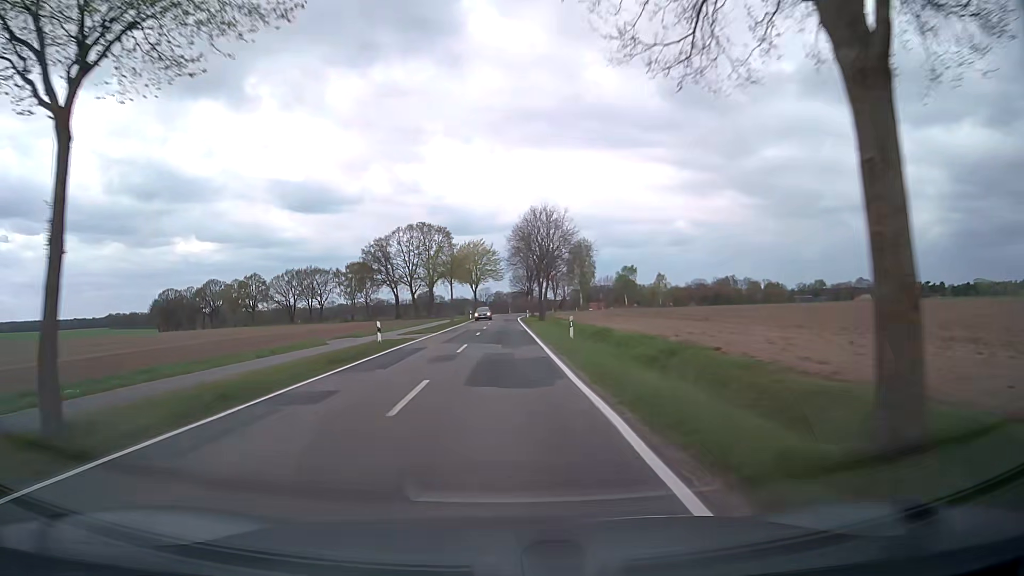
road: secondary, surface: asphalt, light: Day
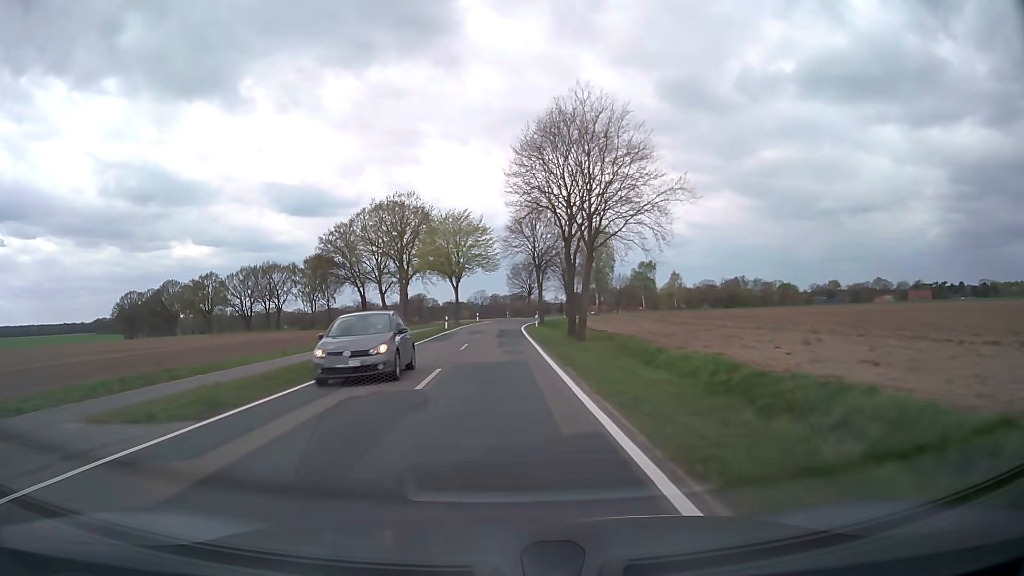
(0.0, +32.6) m; 0°
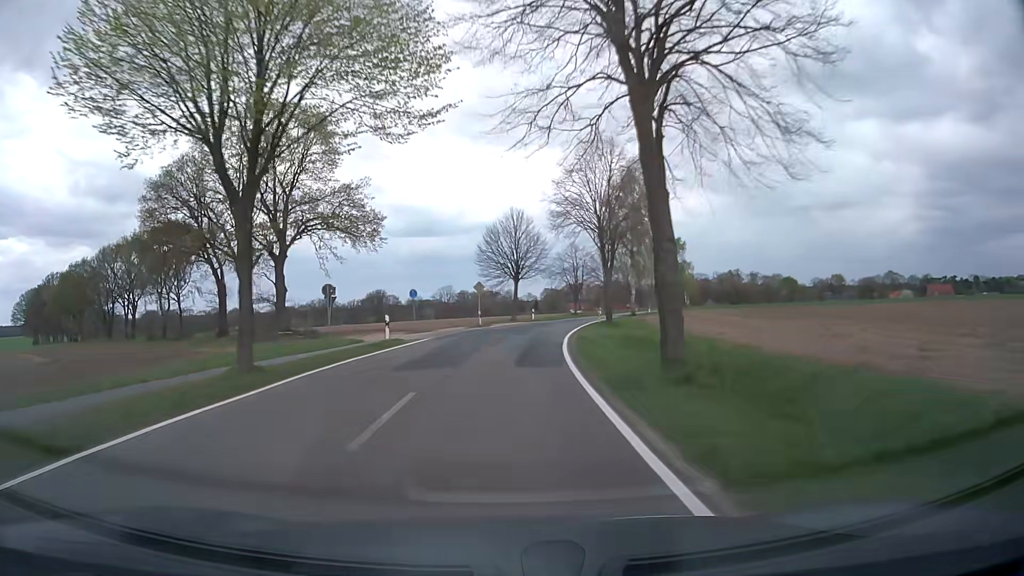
(-0.2, +54.1) m; +2°
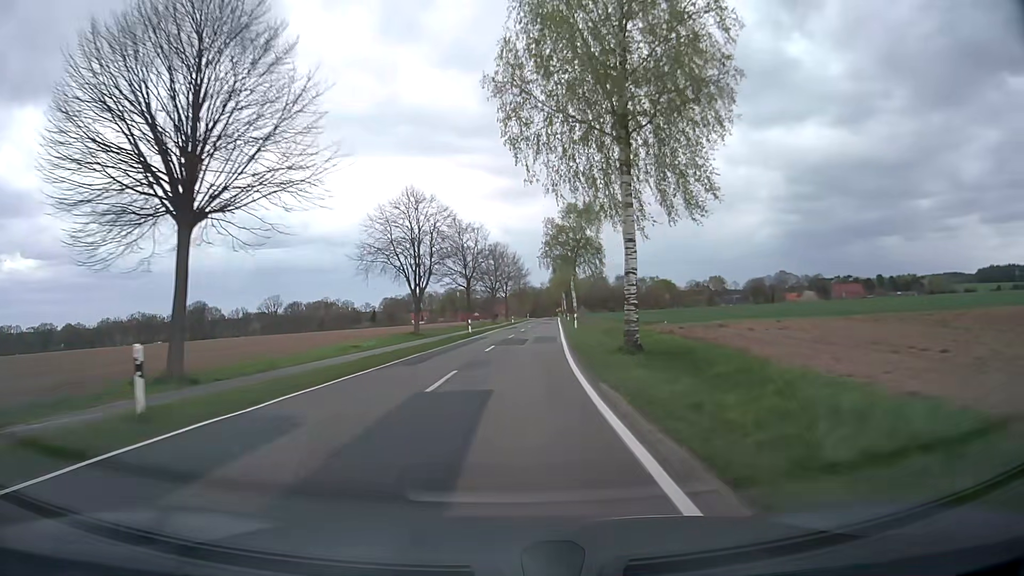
(+5.4, +54.2) m; +13°
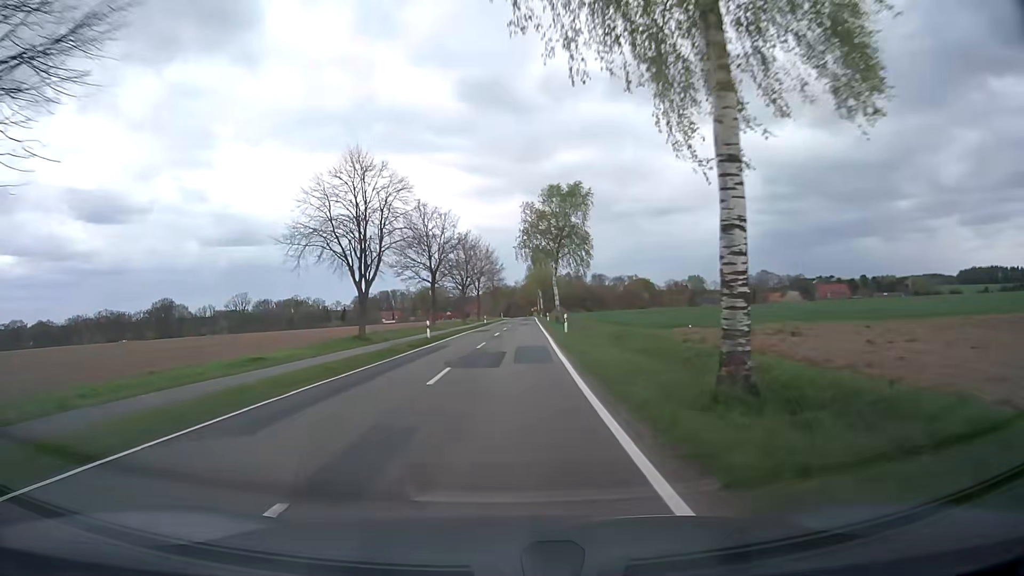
(+0.2, +11.0) m; +2°
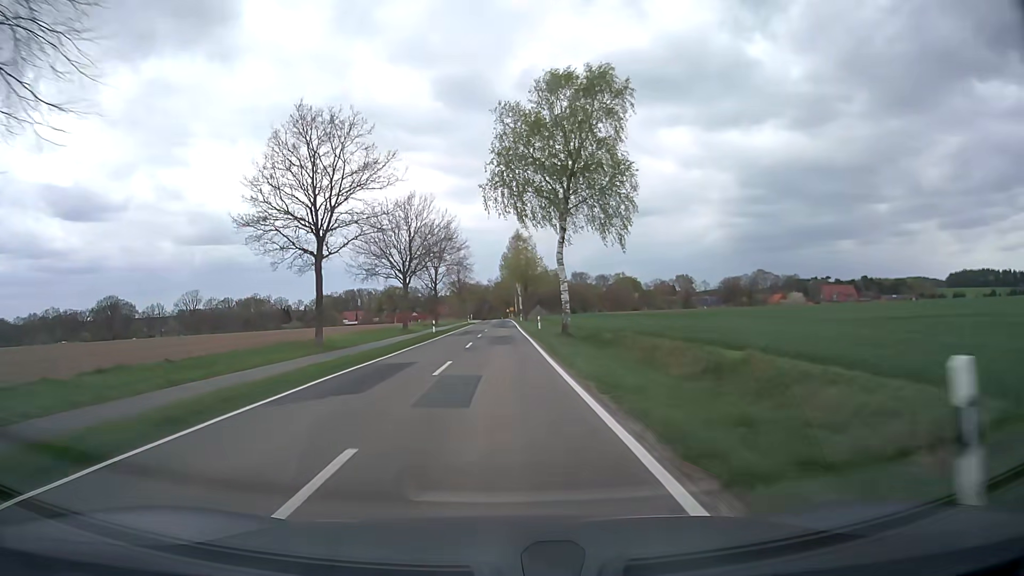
(+0.9, +34.0) m; +3°
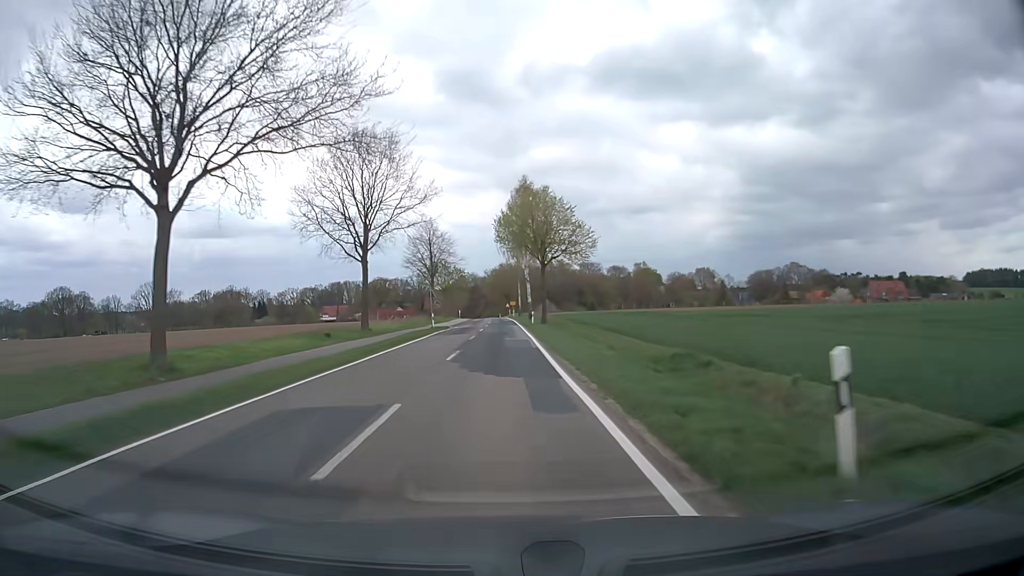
(0.0, +45.1) m; 0°
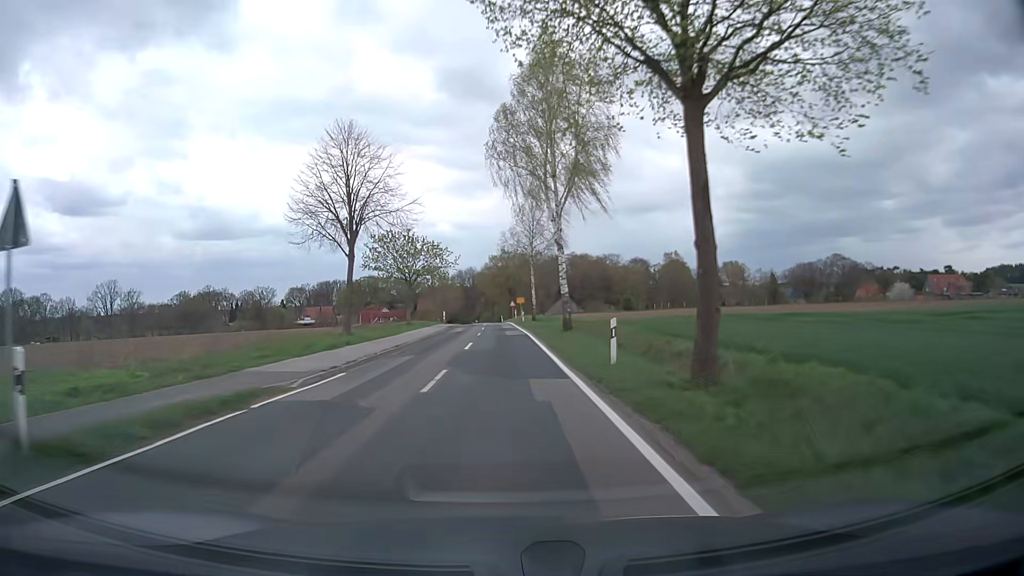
(-0.1, +41.9) m; 0°
(0, +10) (0, +20) (0, +30) (0, +40) (0, +50) (-1, +60) (-1, +70) (-1, +80) (-2, +90) (-2, +100) m
